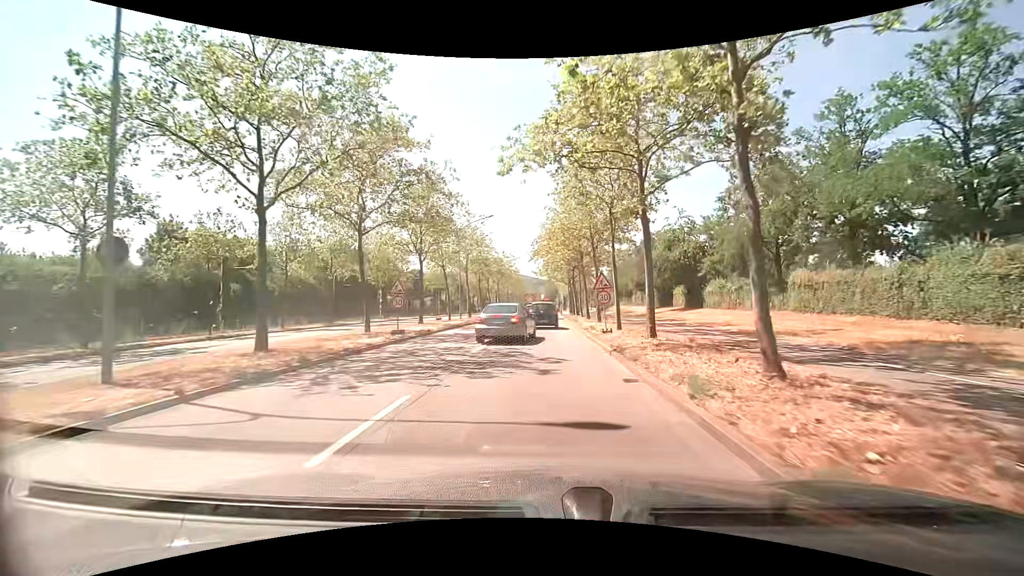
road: primary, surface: asphalt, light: Day
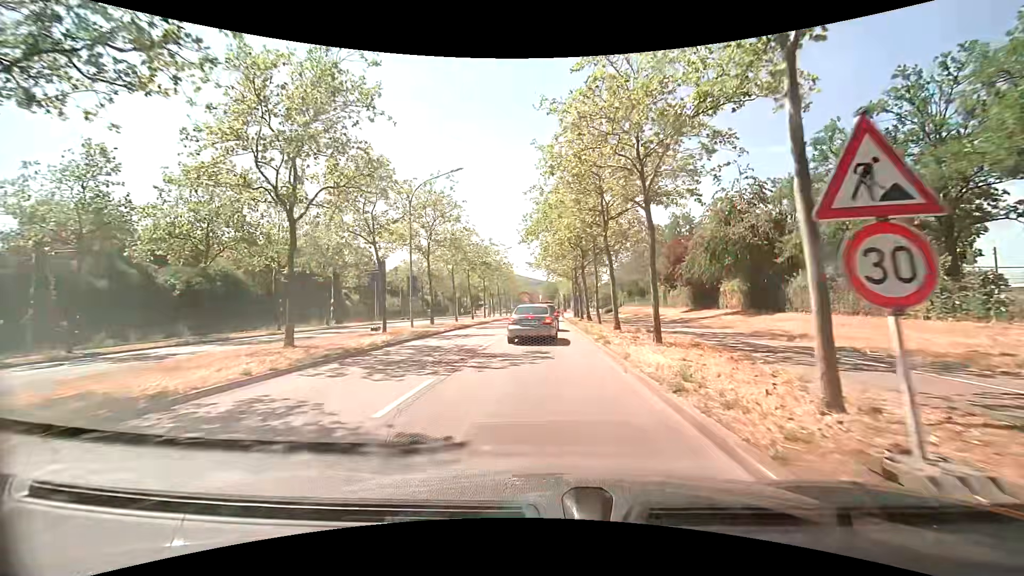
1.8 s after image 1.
(0.0, +16.3) m; -1°
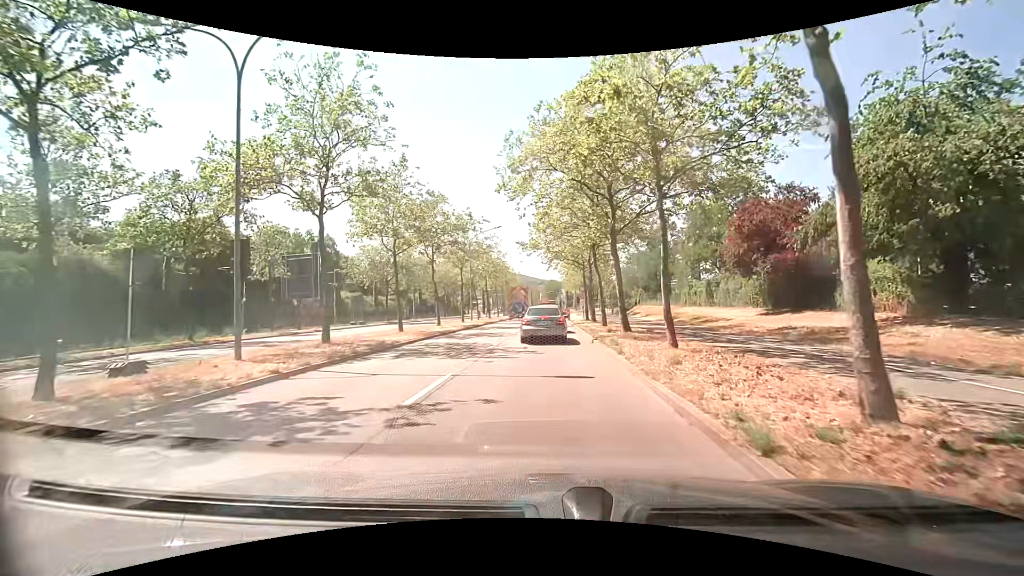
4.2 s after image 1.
(+0.2, +17.1) m; 0°
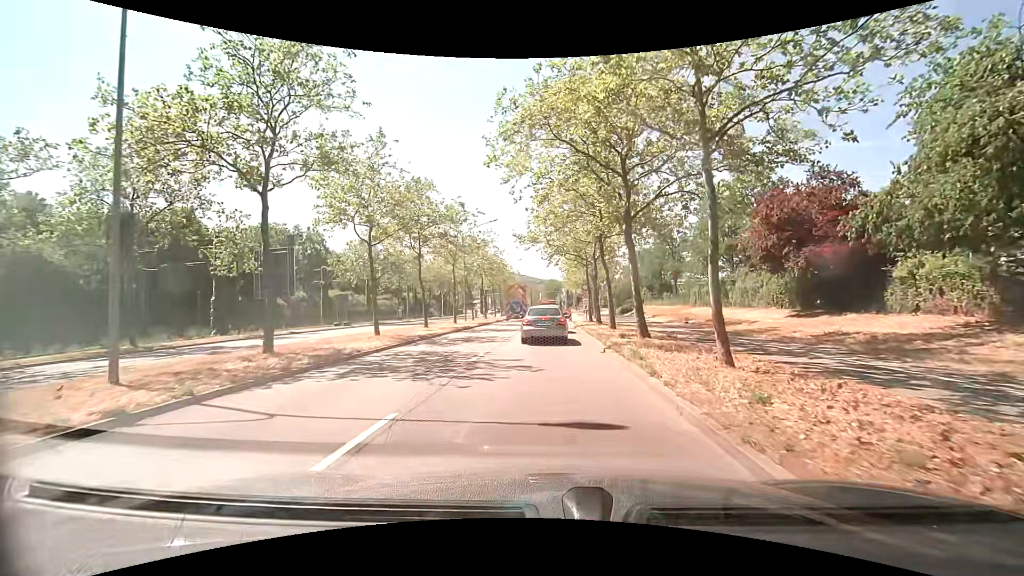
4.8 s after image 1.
(0.0, +3.8) m; +1°
(0, +10) (0, +20) (0, +30) (0, +40) (0, +50) (0, +60) (+1, +70) (+1, +80) (+1, +90) (+1, +100) m
